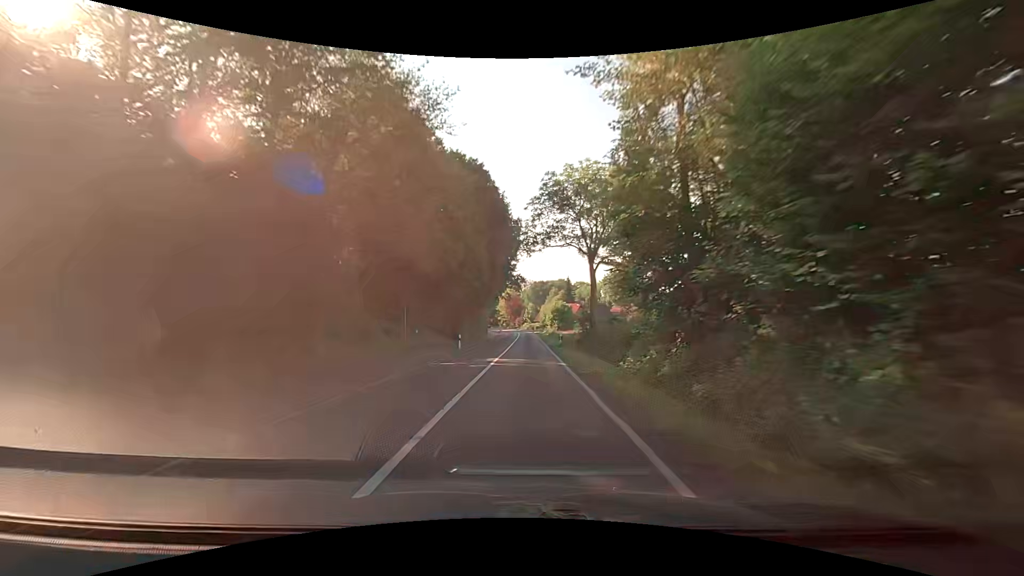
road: secondary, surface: asphalt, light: Day
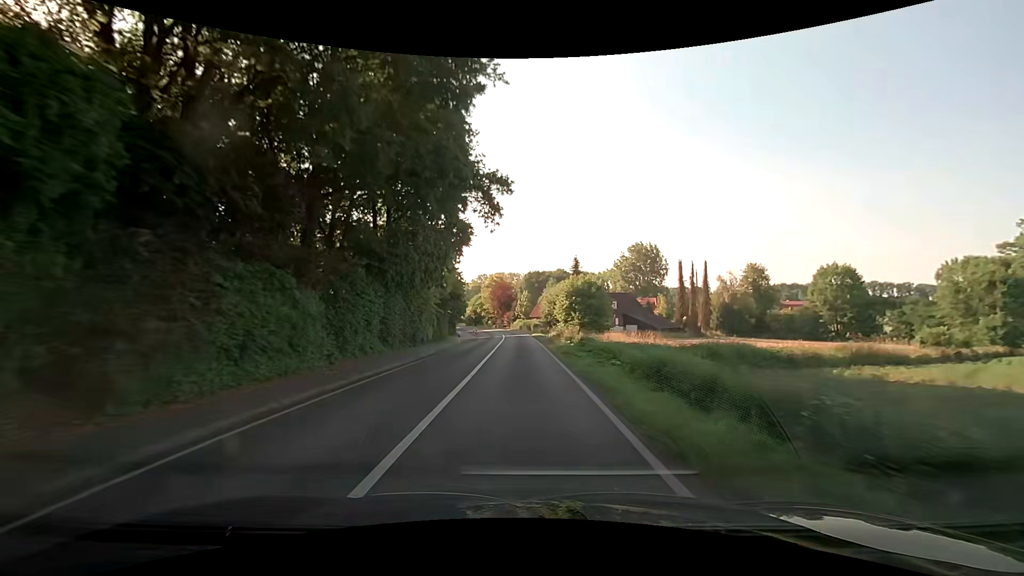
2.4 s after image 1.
(+0.5, +45.0) m; +1°
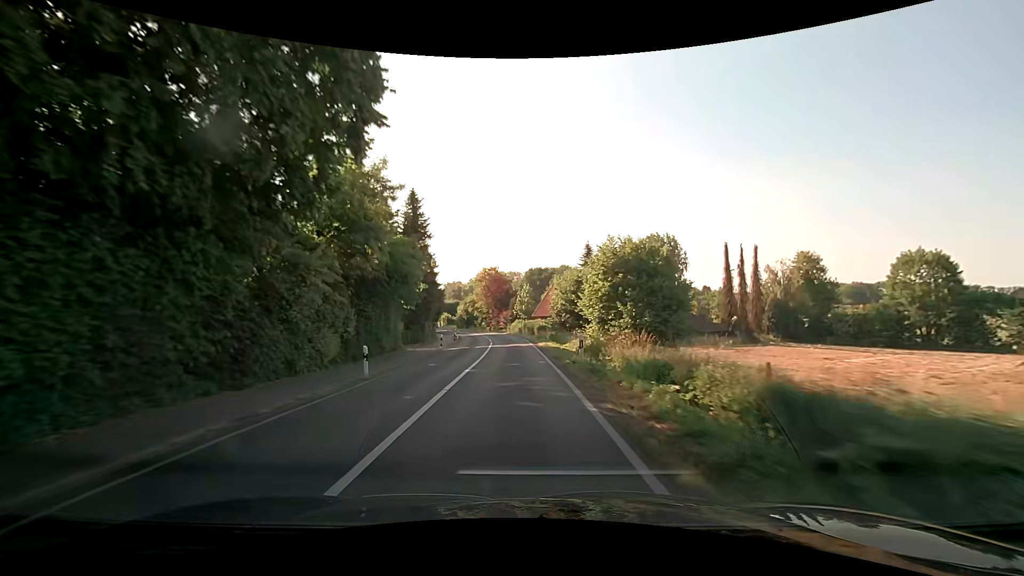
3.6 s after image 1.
(0.0, +22.3) m; 0°
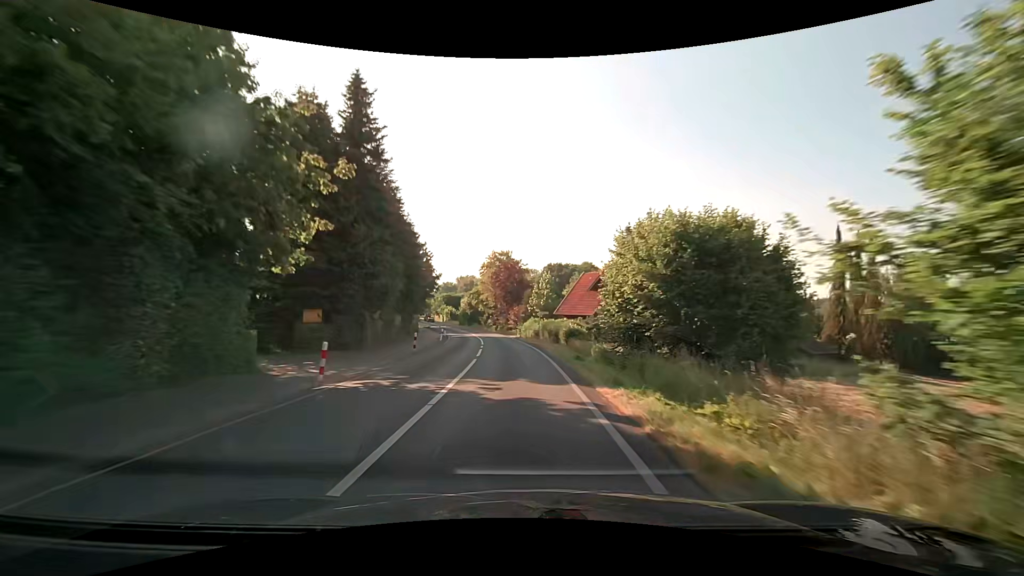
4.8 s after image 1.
(-0.3, +22.2) m; -2°
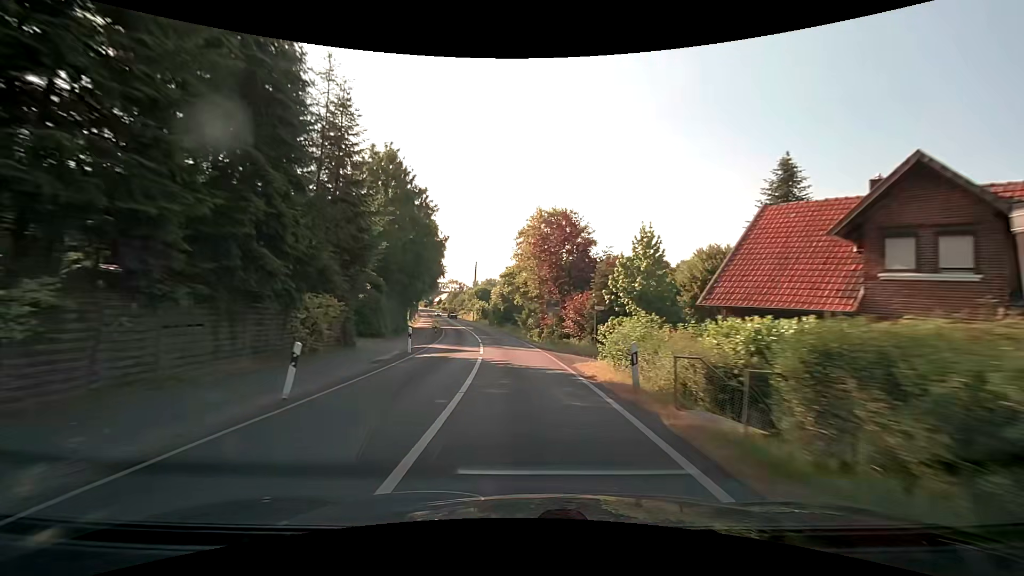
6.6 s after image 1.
(-1.2, +33.1) m; -5°
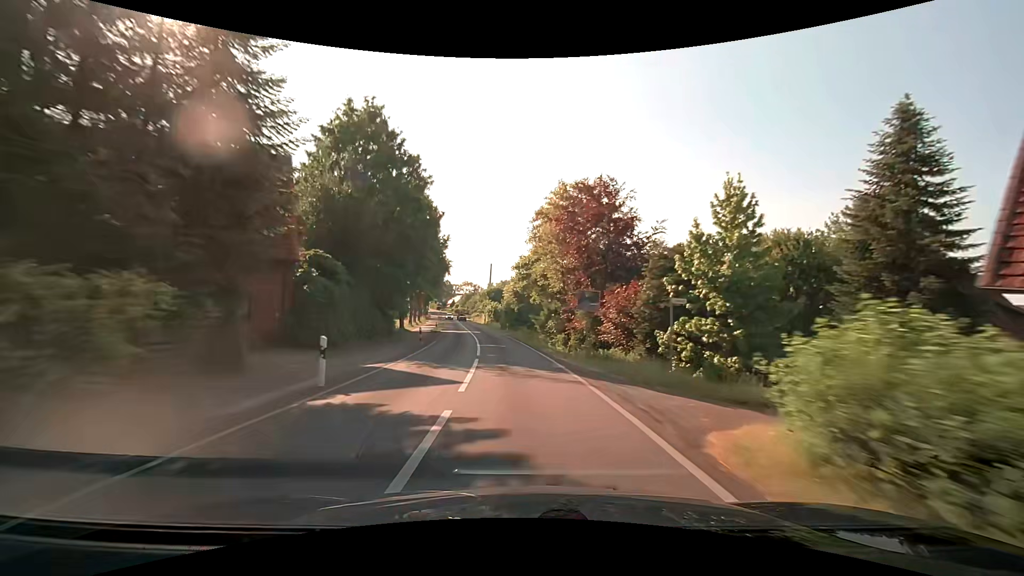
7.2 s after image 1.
(-0.2, +11.0) m; -2°
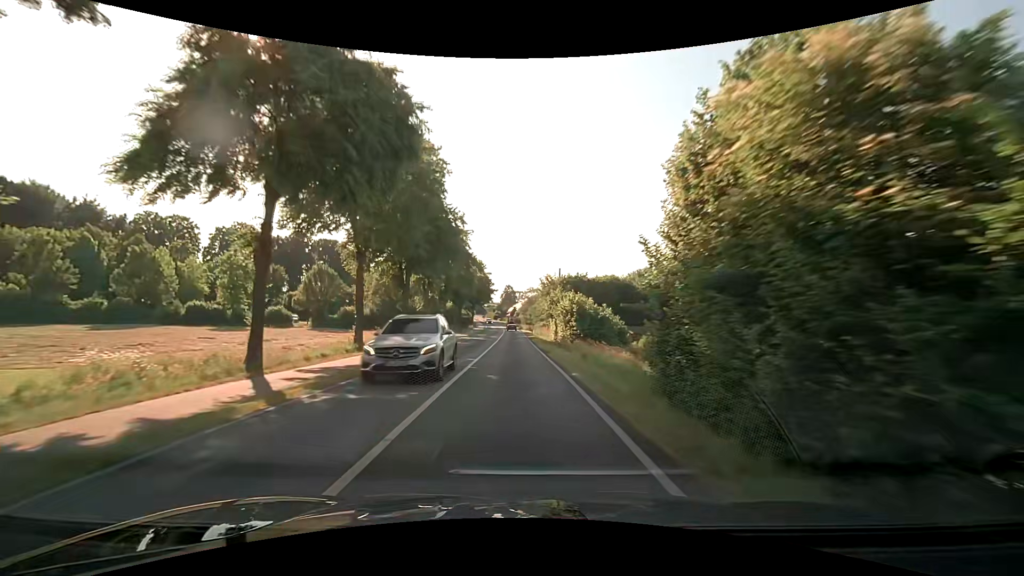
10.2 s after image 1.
(-4.3, +54.3) m; -9°
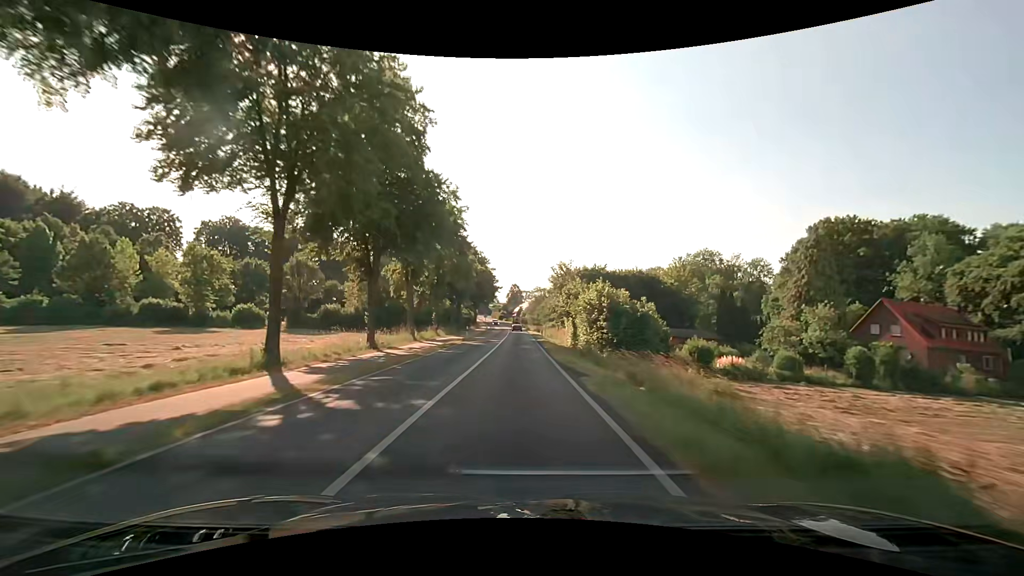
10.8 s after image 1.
(0.0, +10.8) m; -1°
(0, +10) (0, +20) (0, +30) (0, +40) (0, +50) (0, +60) (0, +70) (0, +80) (-1, +90) (-1, +100) m
